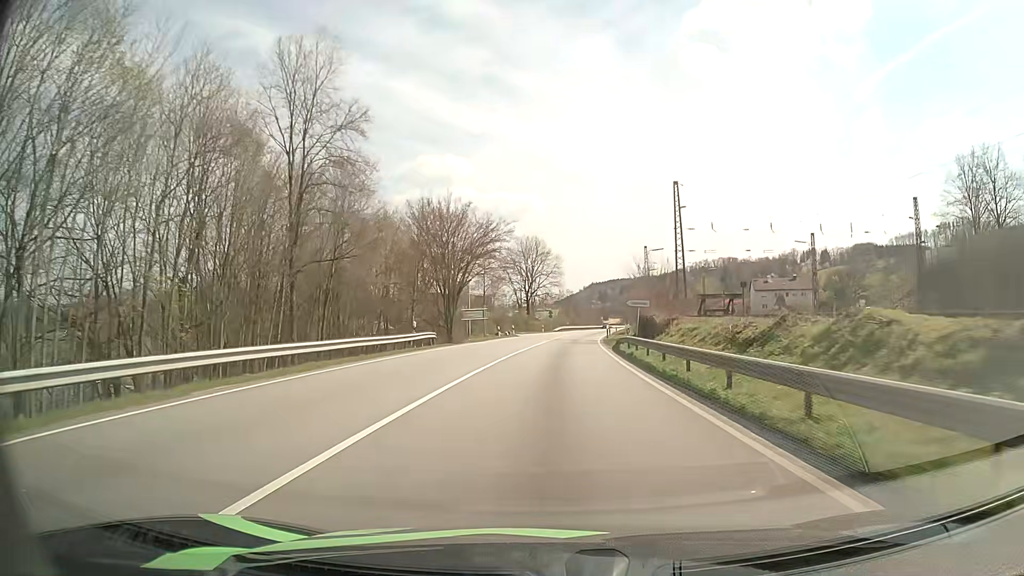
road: primary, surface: asphalt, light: Day
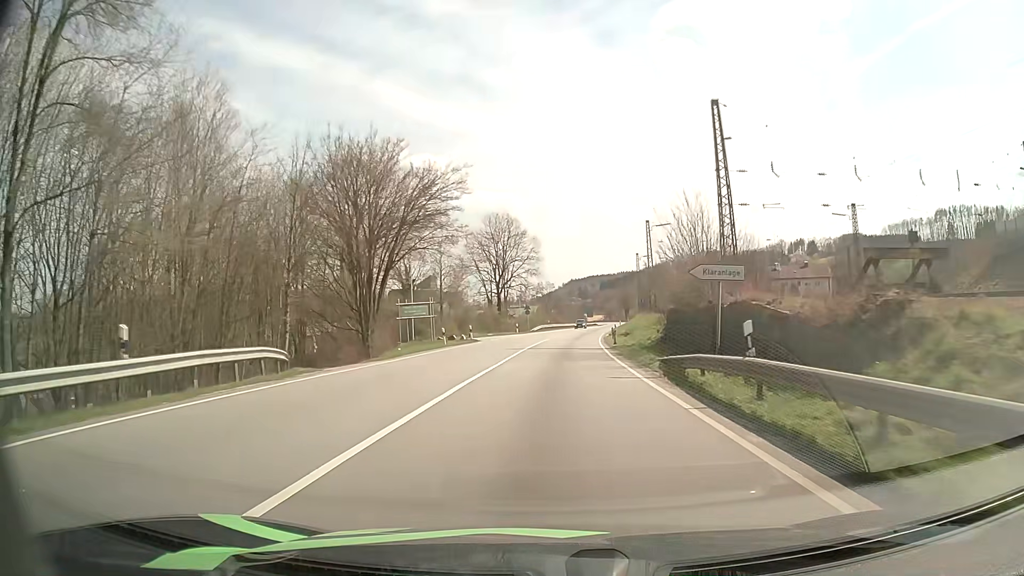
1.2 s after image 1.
(+0.4, +22.4) m; +2°
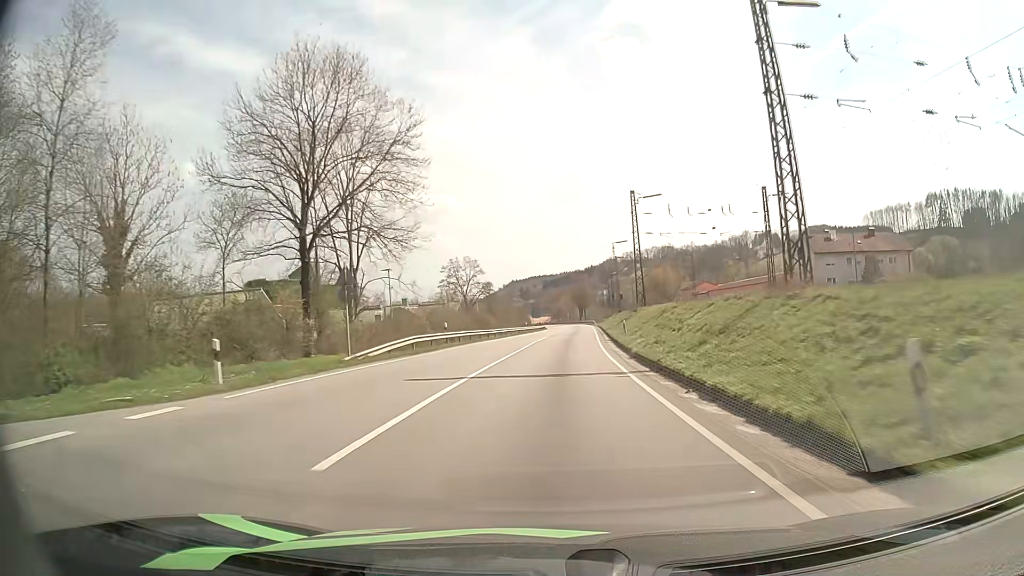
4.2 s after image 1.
(+2.5, +58.2) m; +5°
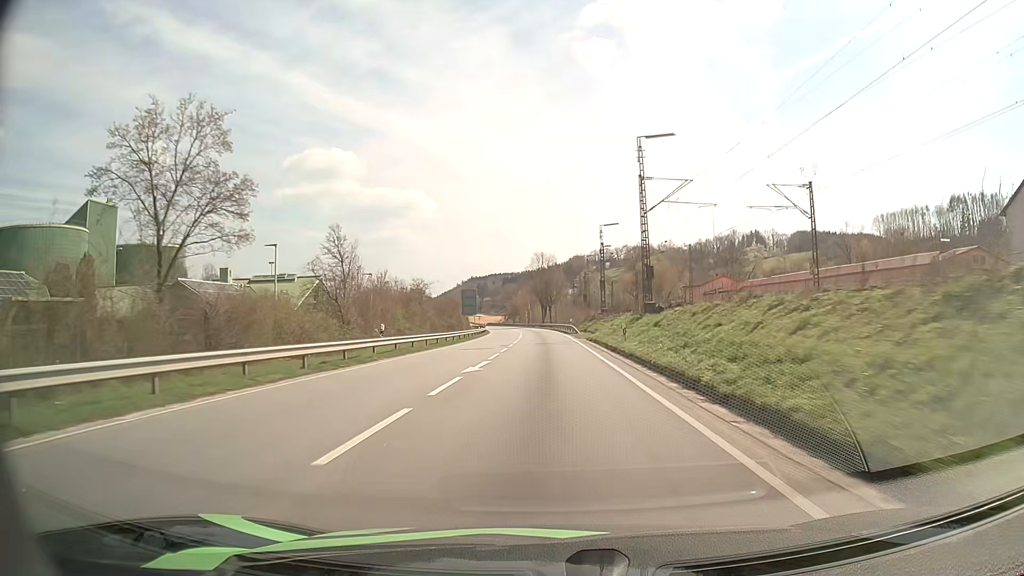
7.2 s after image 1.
(+2.4, +60.7) m; +3°
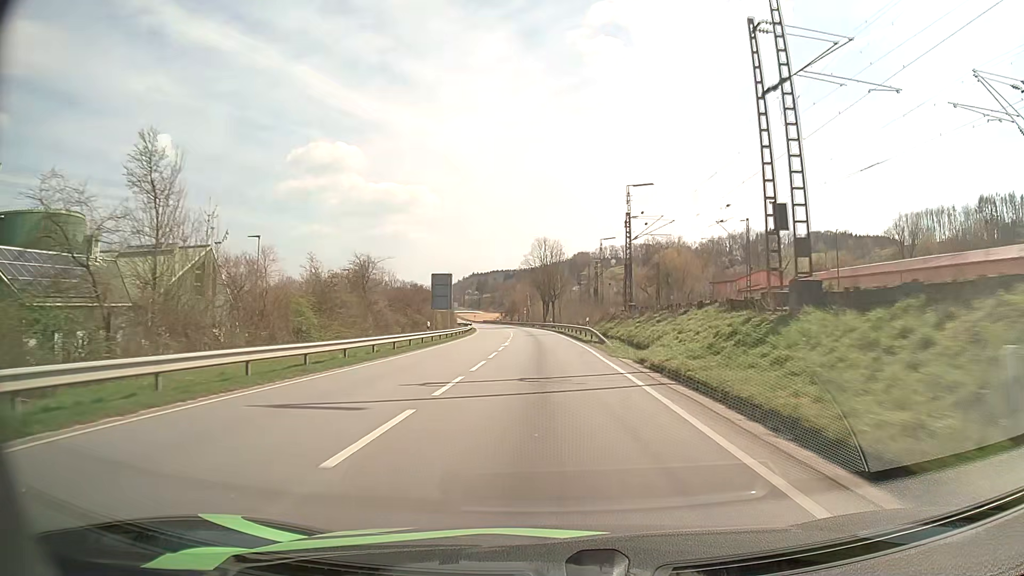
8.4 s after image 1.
(0.0, +24.1) m; 0°
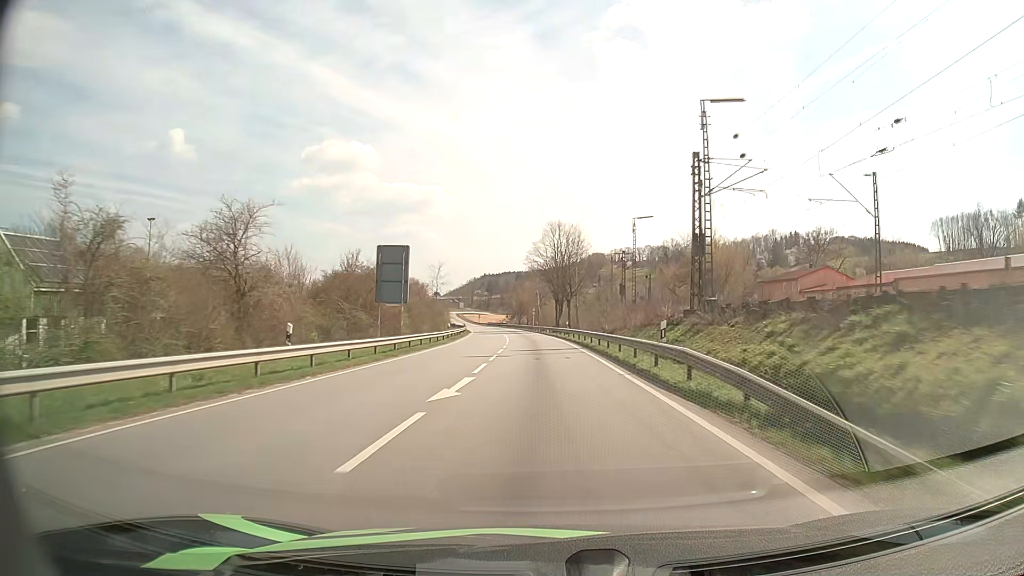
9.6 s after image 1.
(-0.2, +24.1) m; -1°
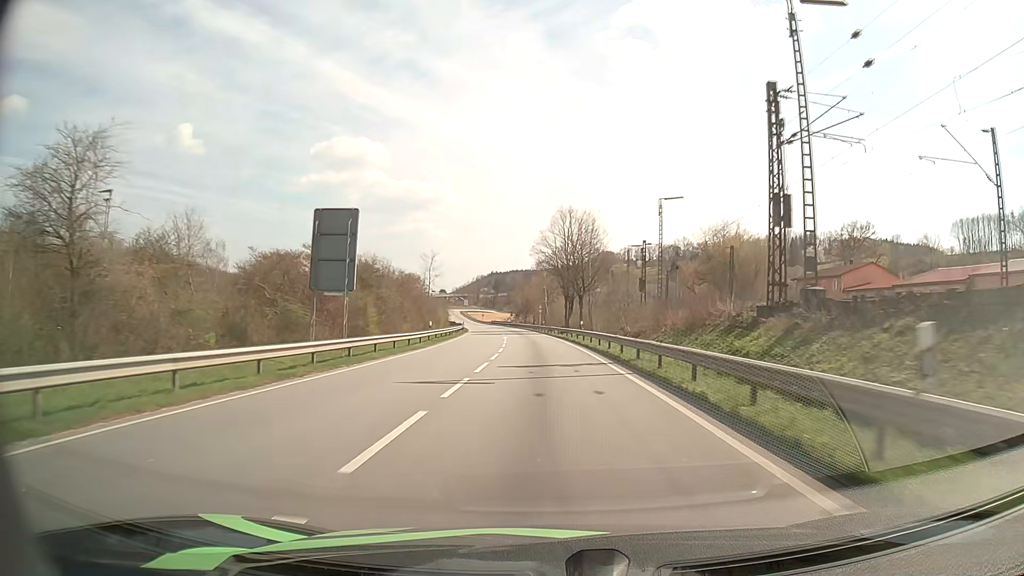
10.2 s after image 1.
(-0.1, +12.2) m; -1°
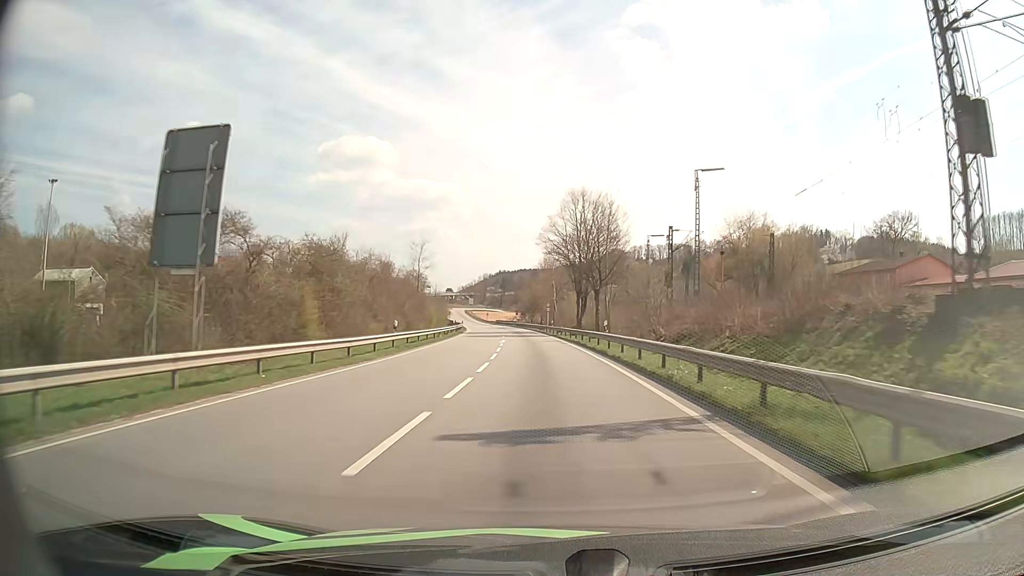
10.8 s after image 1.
(-0.1, +12.2) m; -1°
(0, +10) (0, +20) (0, +30) (-1, +40) (-1, +50) (-2, +60) (-3, +70) (-4, +80) (-5, +90) (-6, +100) m
